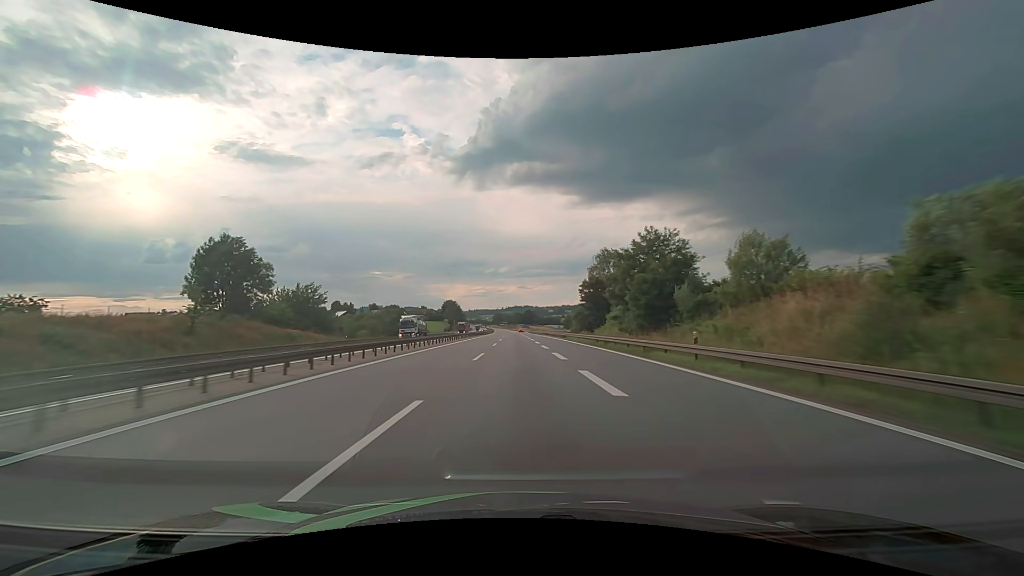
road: motorway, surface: asphalt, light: Day
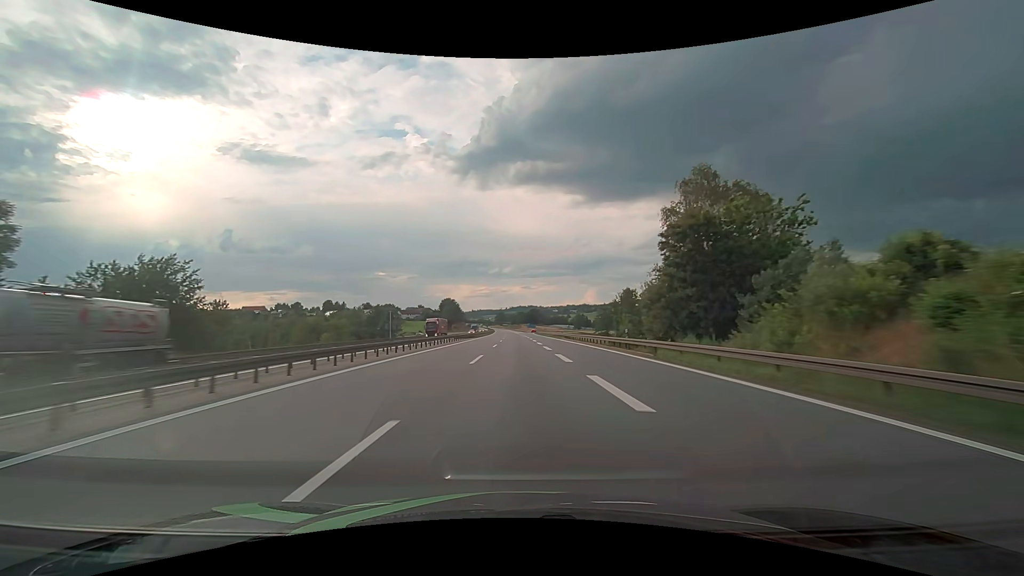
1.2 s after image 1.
(-0.1, +38.0) m; 0°
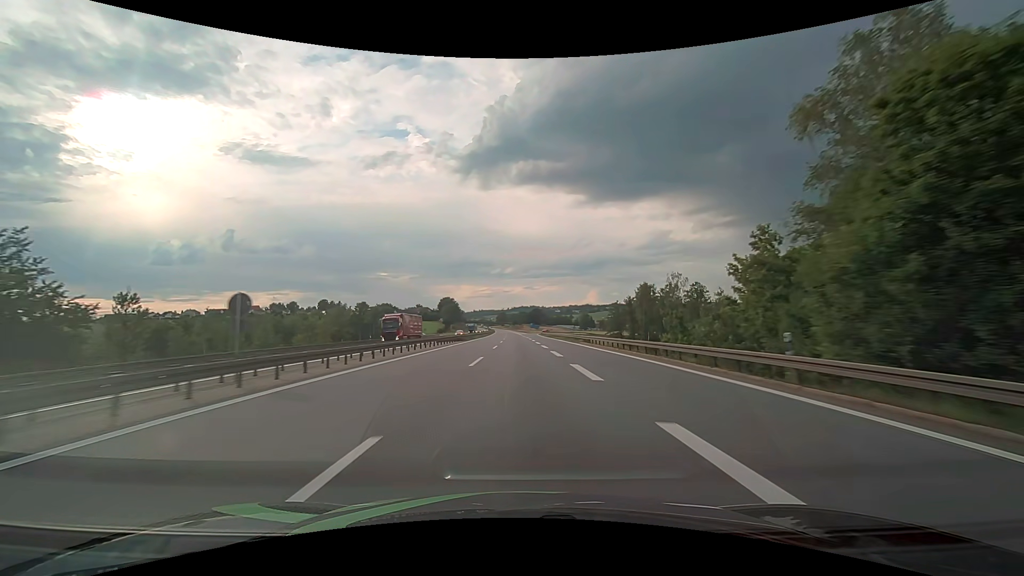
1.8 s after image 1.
(0.0, +19.0) m; 0°
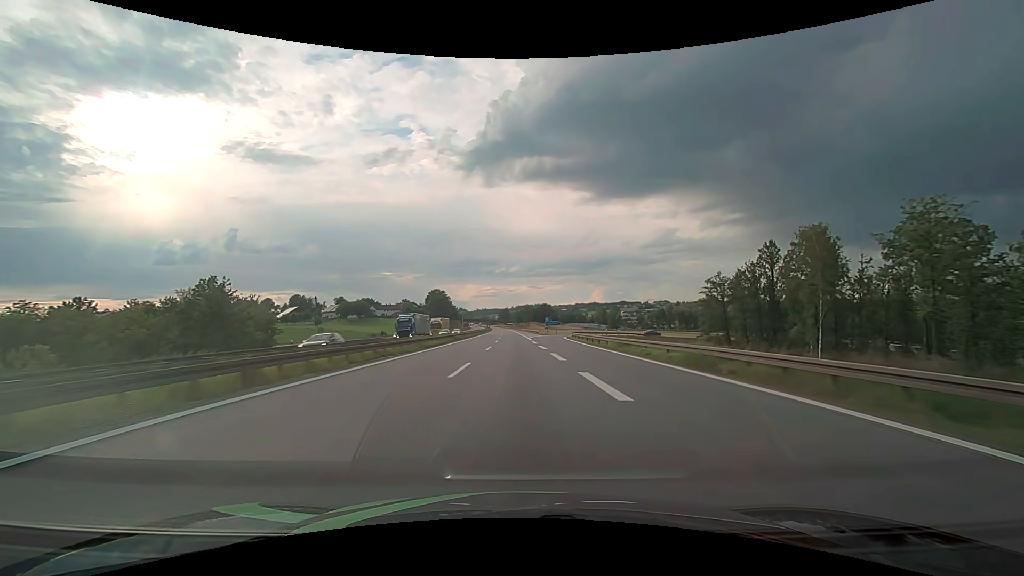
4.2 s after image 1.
(-0.2, +76.1) m; 0°
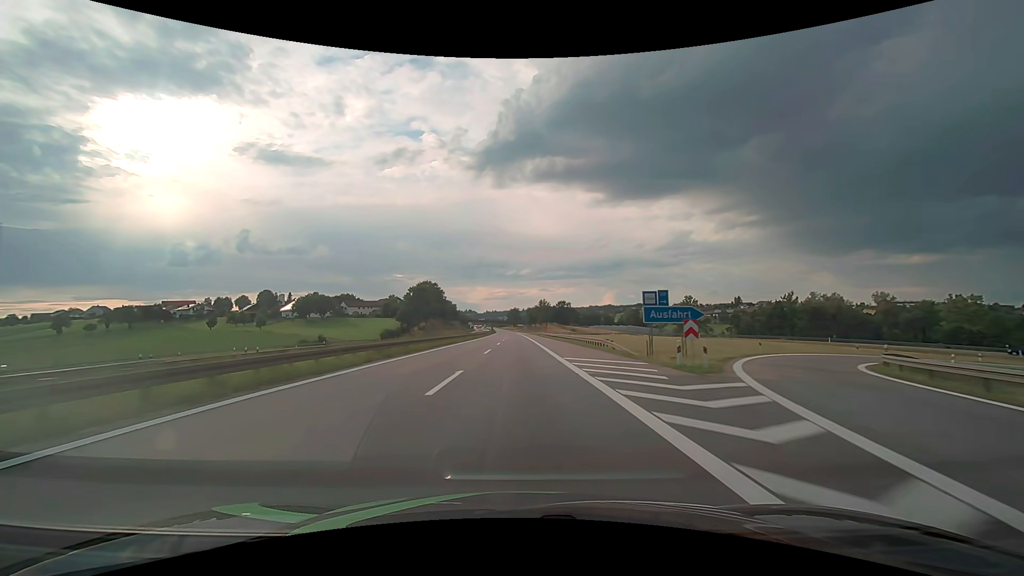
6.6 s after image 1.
(-0.8, +76.0) m; -1°
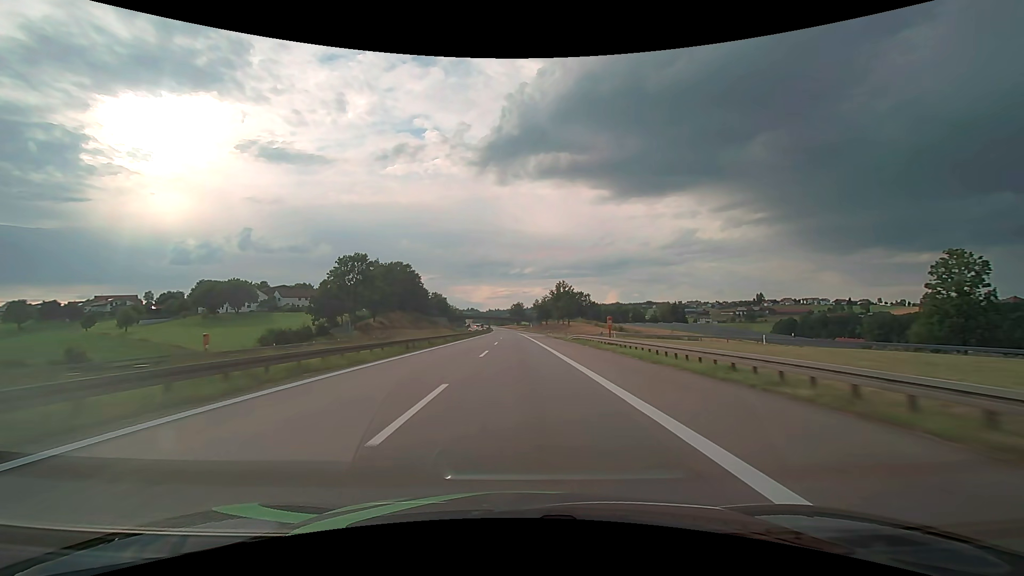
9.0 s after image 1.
(-0.4, +76.0) m; 0°
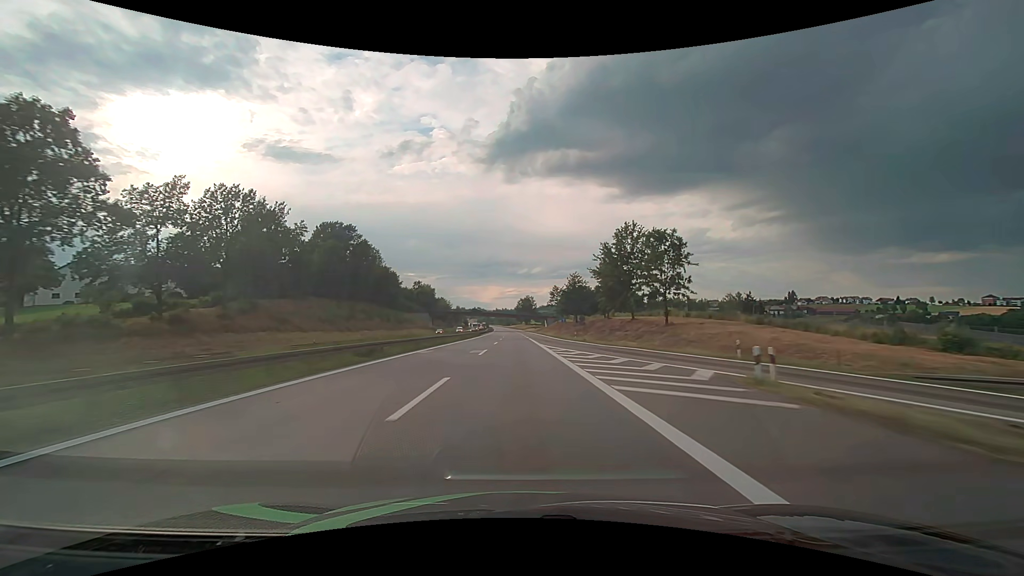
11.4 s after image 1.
(-0.6, +76.0) m; -1°
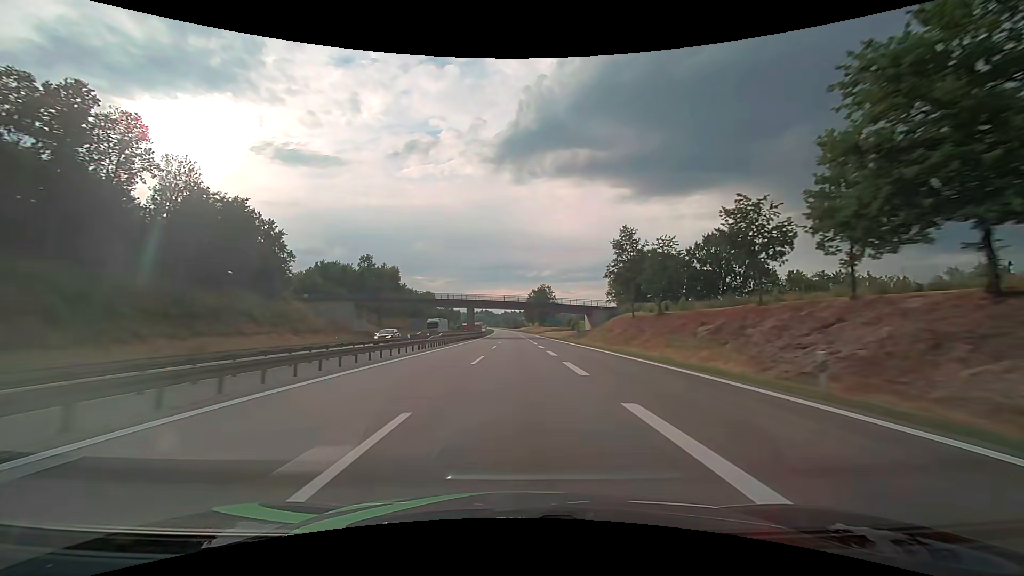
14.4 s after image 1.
(-0.9, +95.0) m; -1°
(0, +10) (0, +20) (0, +30) (0, +40) (0, +50) (-1, +60) (-1, +70) (-1, +80) (-1, +90) (-1, +100) m
